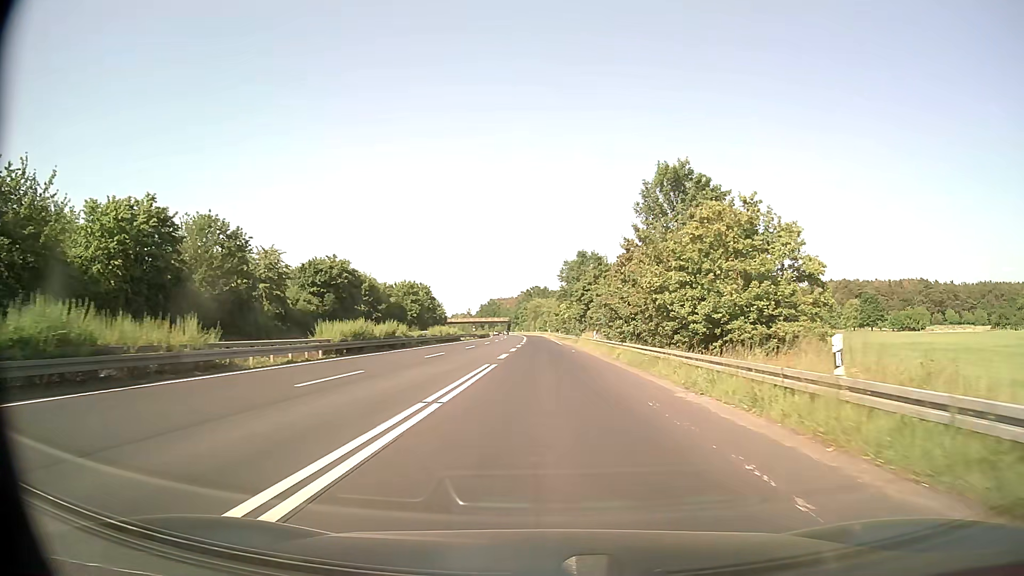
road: trunk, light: Day
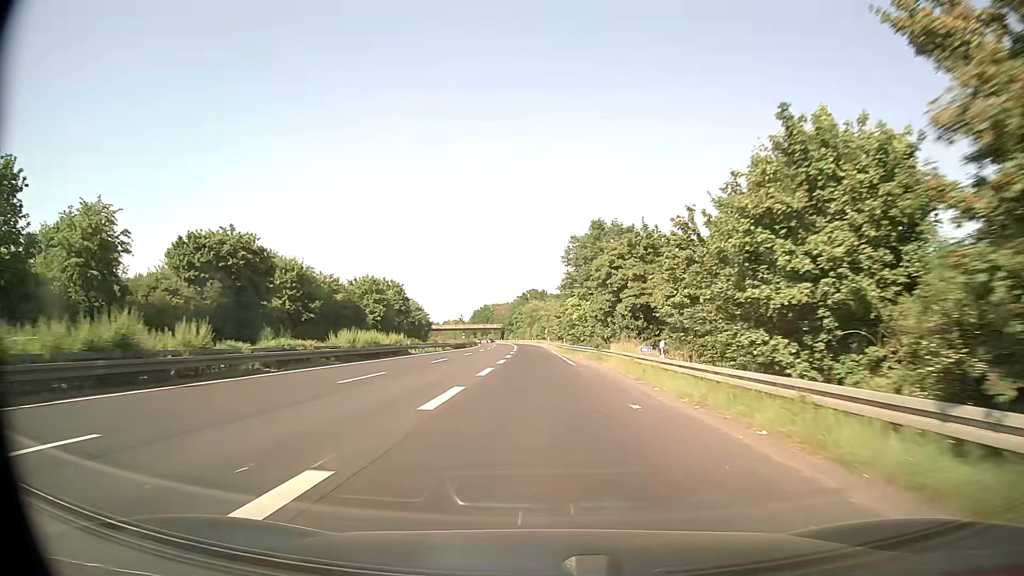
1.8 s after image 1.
(+0.1, +32.4) m; 0°
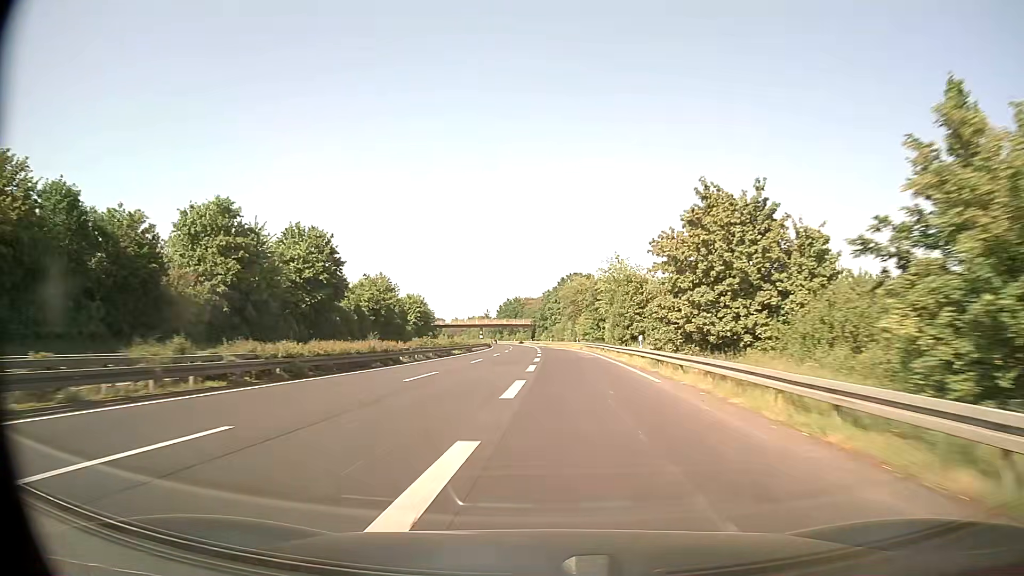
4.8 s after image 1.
(-1.4, +71.9) m; -3°
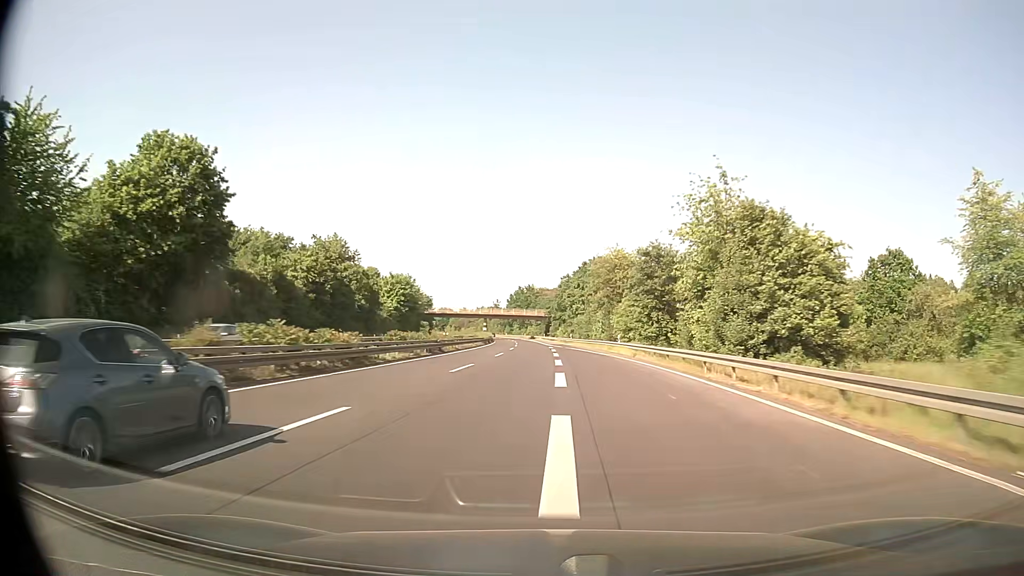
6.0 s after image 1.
(-0.5, +34.1) m; -2°
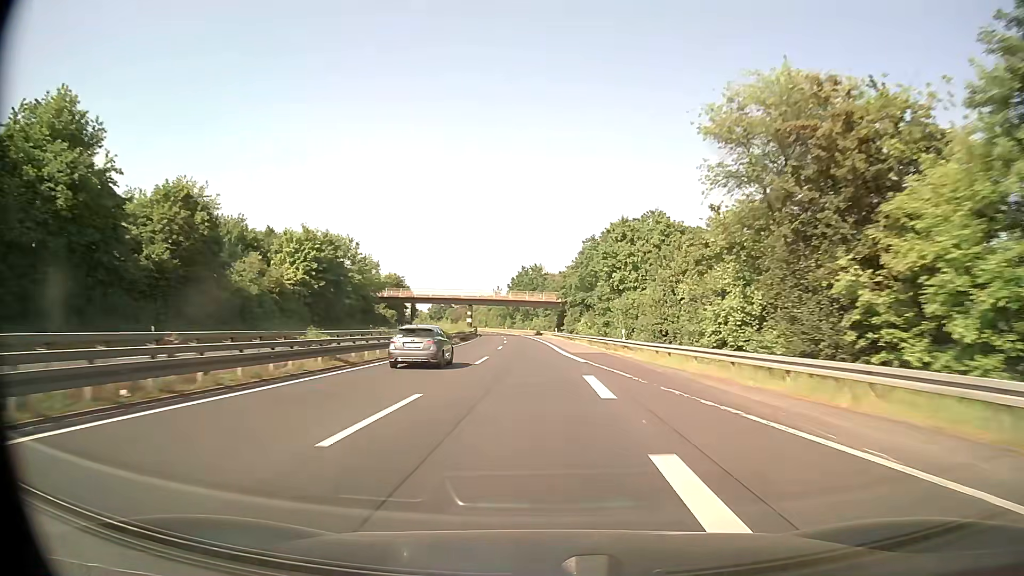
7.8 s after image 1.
(-0.1, +52.2) m; -1°
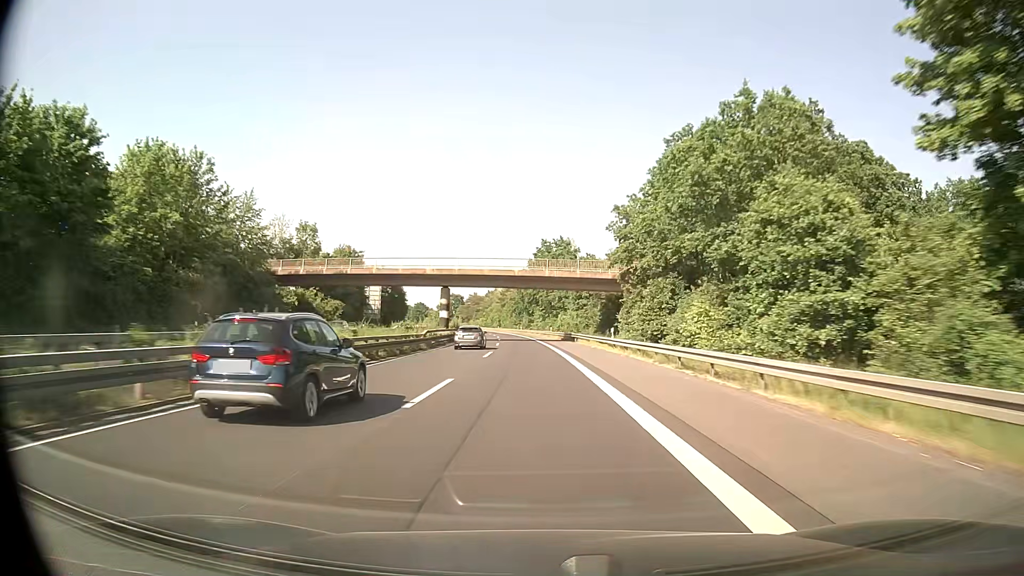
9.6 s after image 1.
(-0.6, +51.2) m; -2°
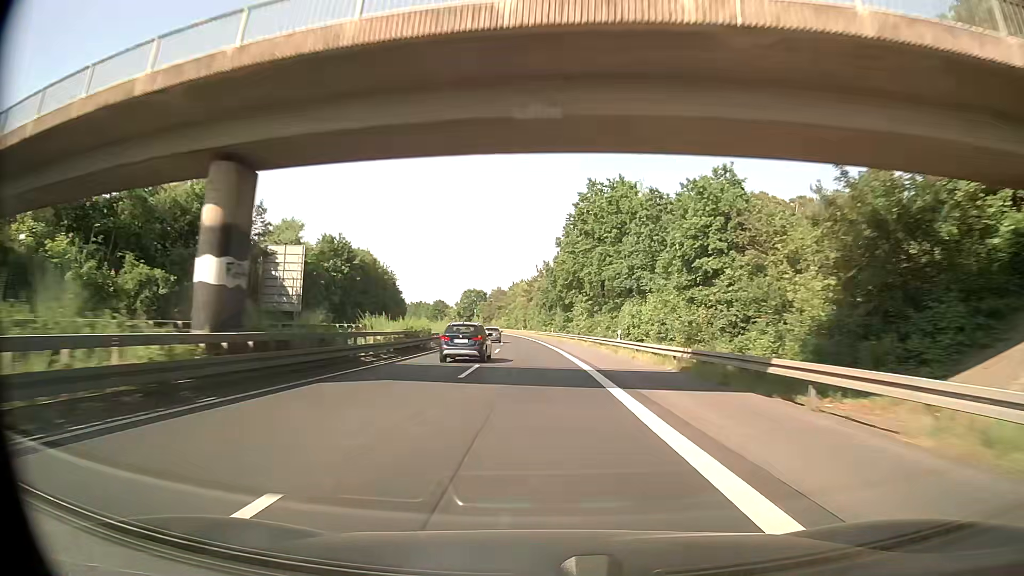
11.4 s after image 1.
(-1.0, +50.3) m; -3°
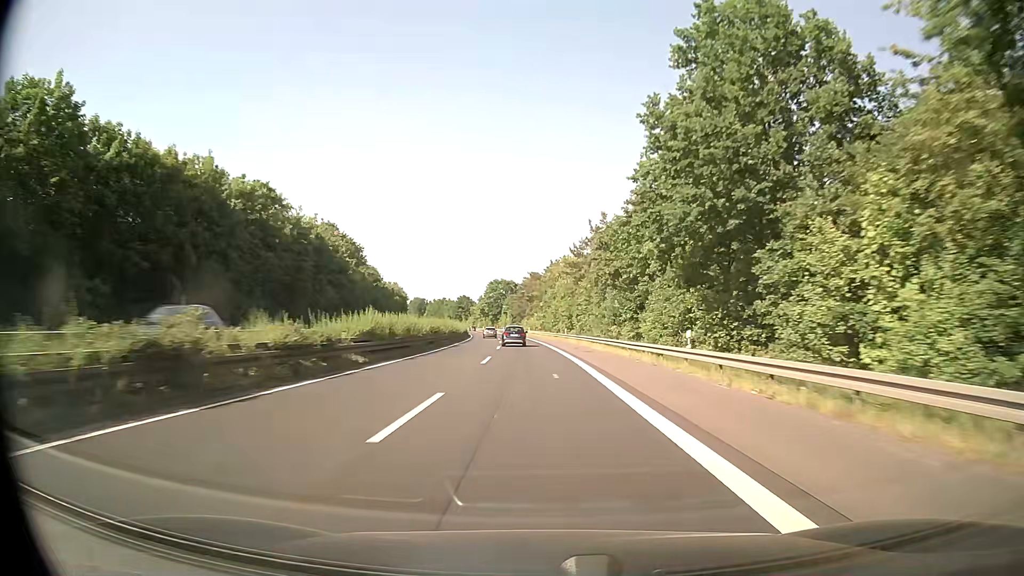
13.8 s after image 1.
(-1.7, +65.8) m; -3°
(0, +10) (0, +20) (0, +30) (-1, +40) (-1, +50) (-2, +60) (-2, +70) (-3, +80) (-4, +90) (-5, +100) m
